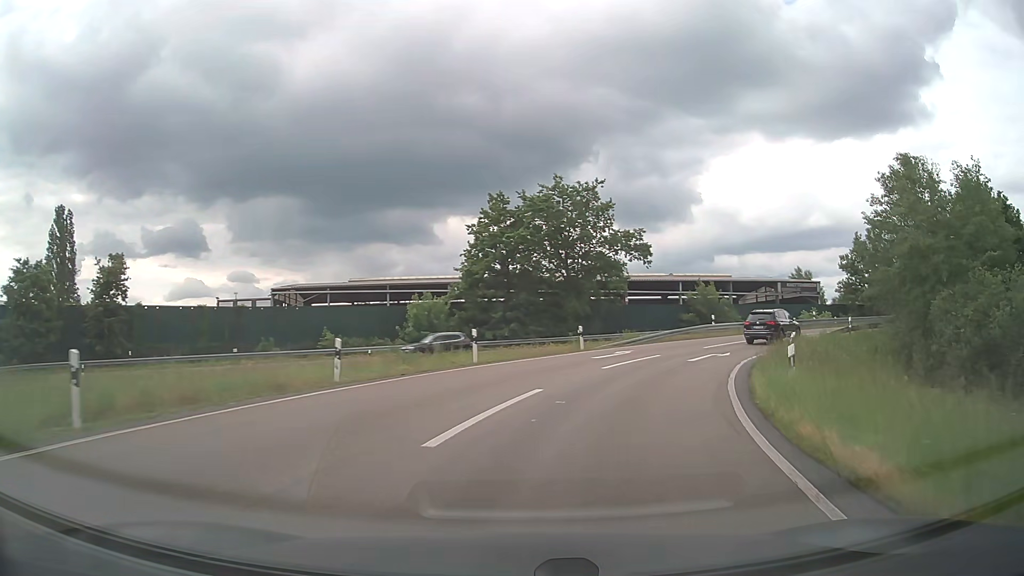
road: motorway_link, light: Day
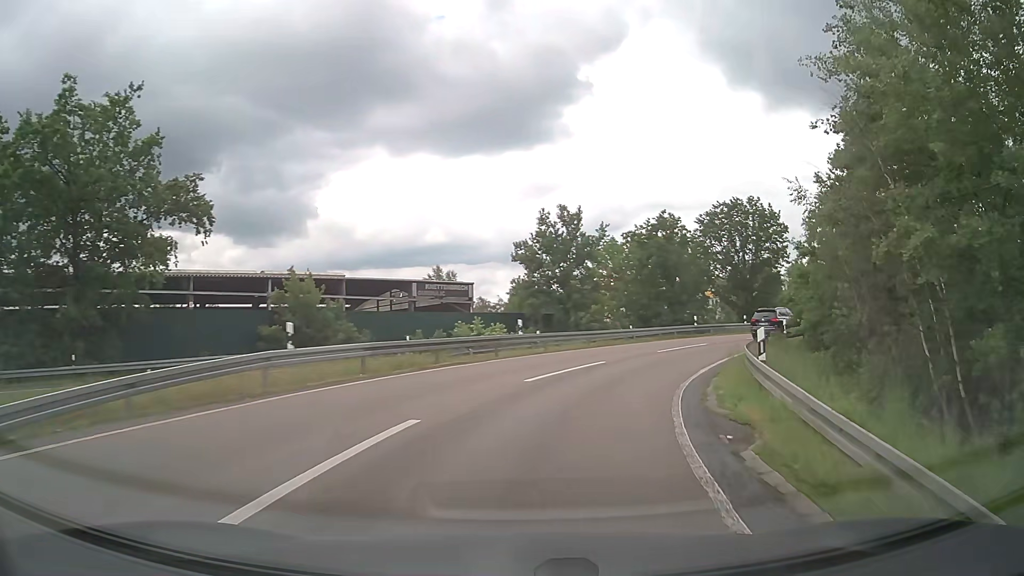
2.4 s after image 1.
(+7.7, +26.3) m; +33°
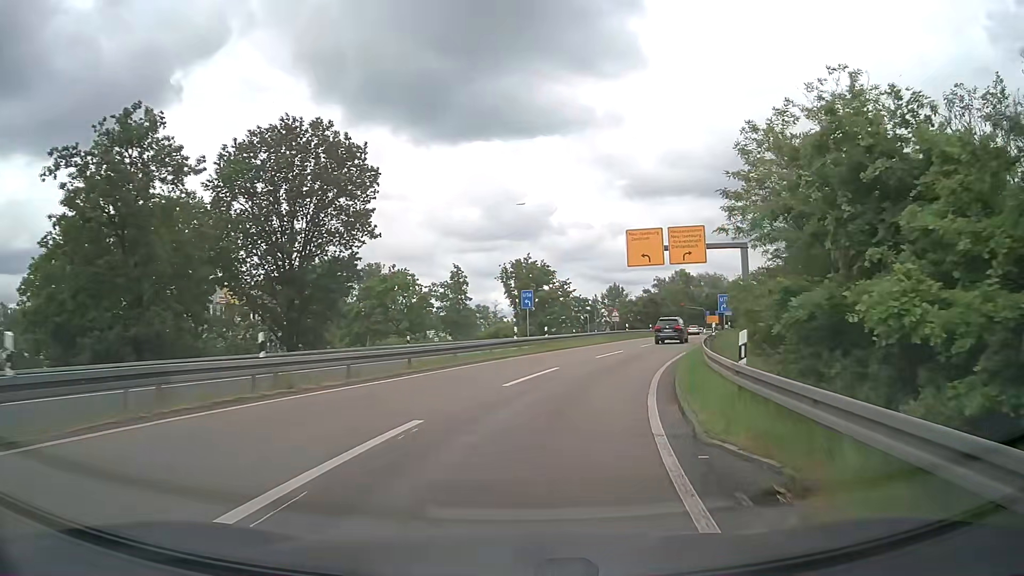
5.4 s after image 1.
(+11.0, +32.2) m; +37°
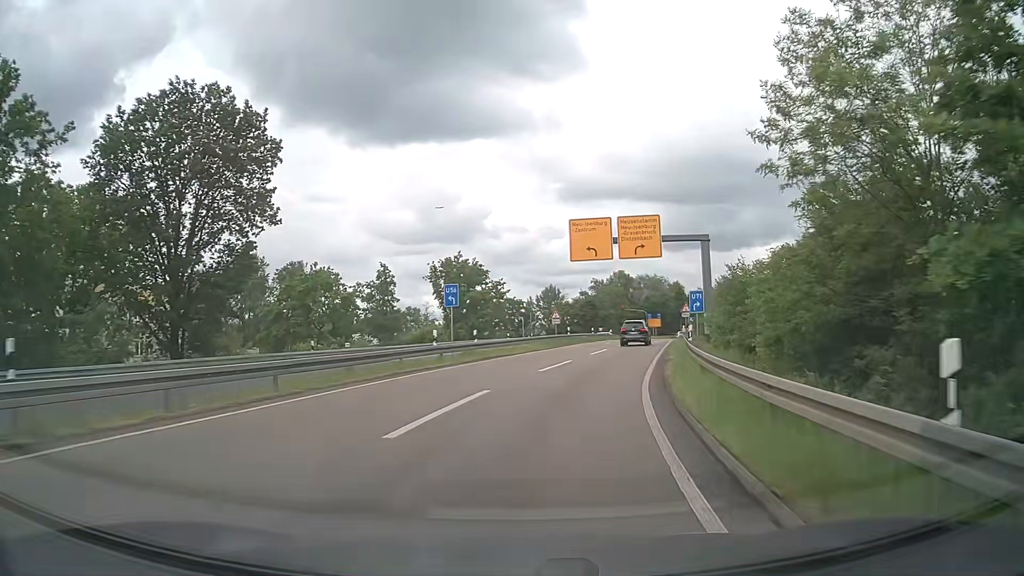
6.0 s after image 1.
(+0.3, +6.9) m; +5°
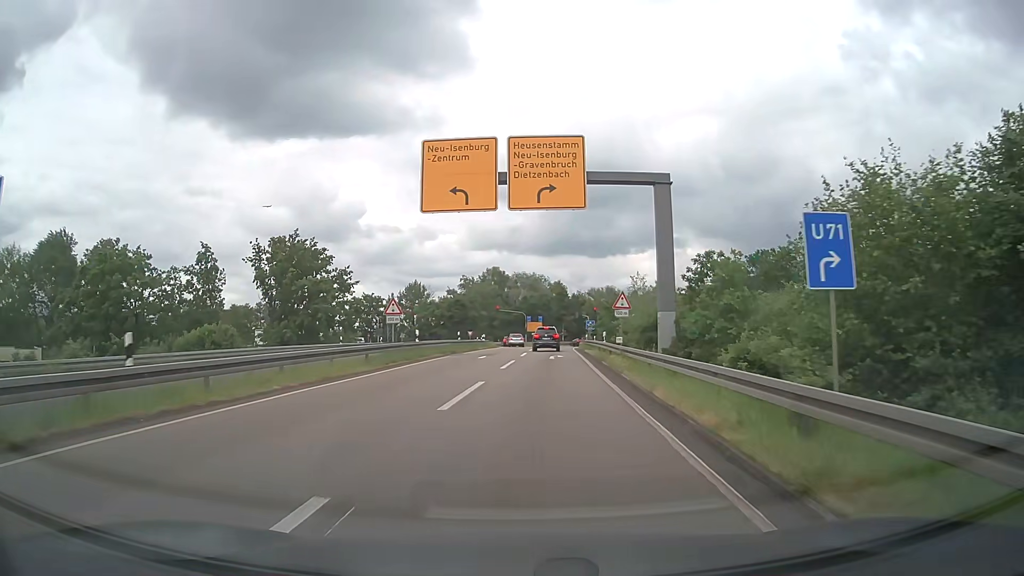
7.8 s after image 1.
(+2.3, +21.1) m; +11°
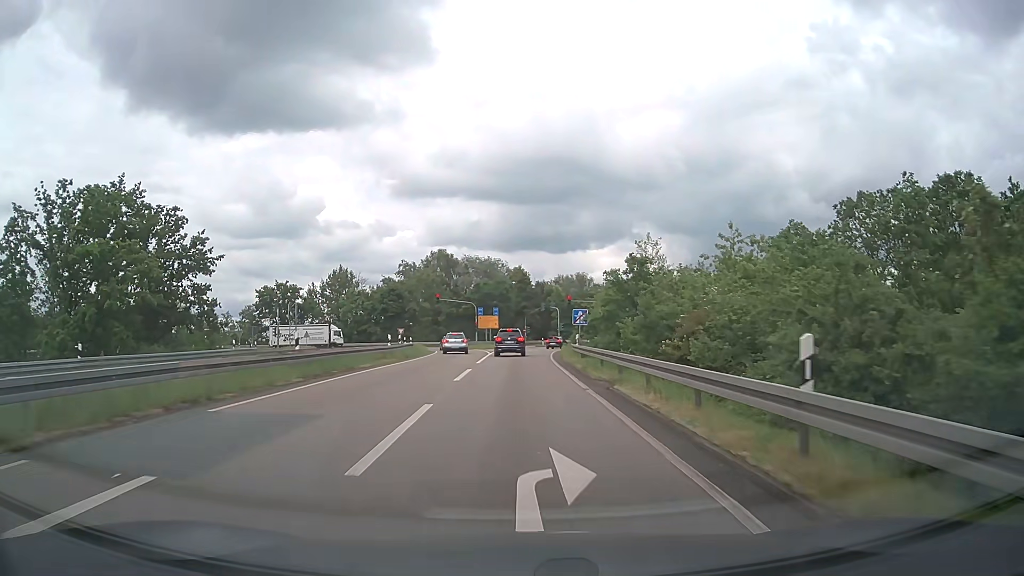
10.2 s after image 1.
(+1.3, +29.0) m; +3°
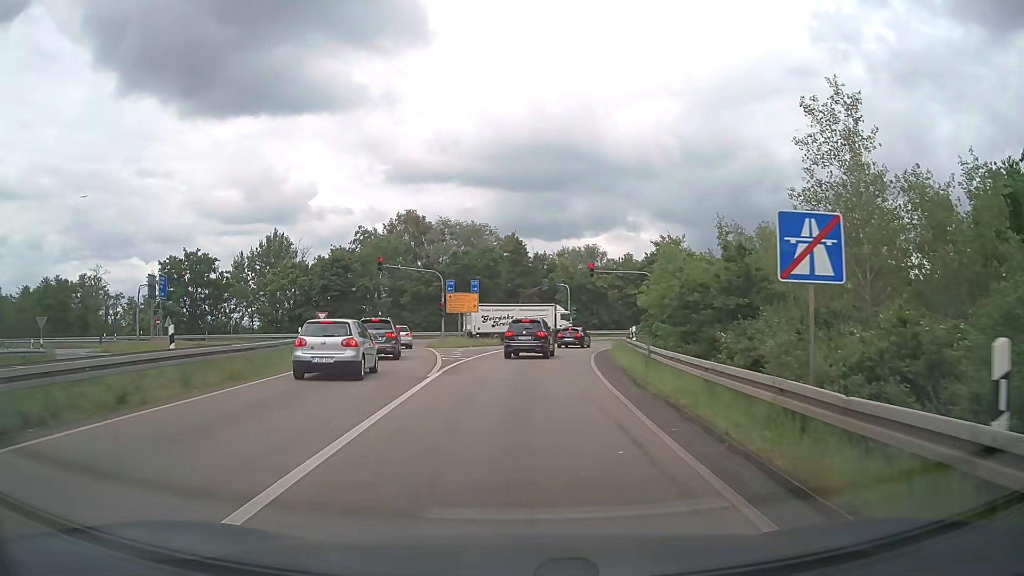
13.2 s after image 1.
(+0.2, +30.6) m; +1°
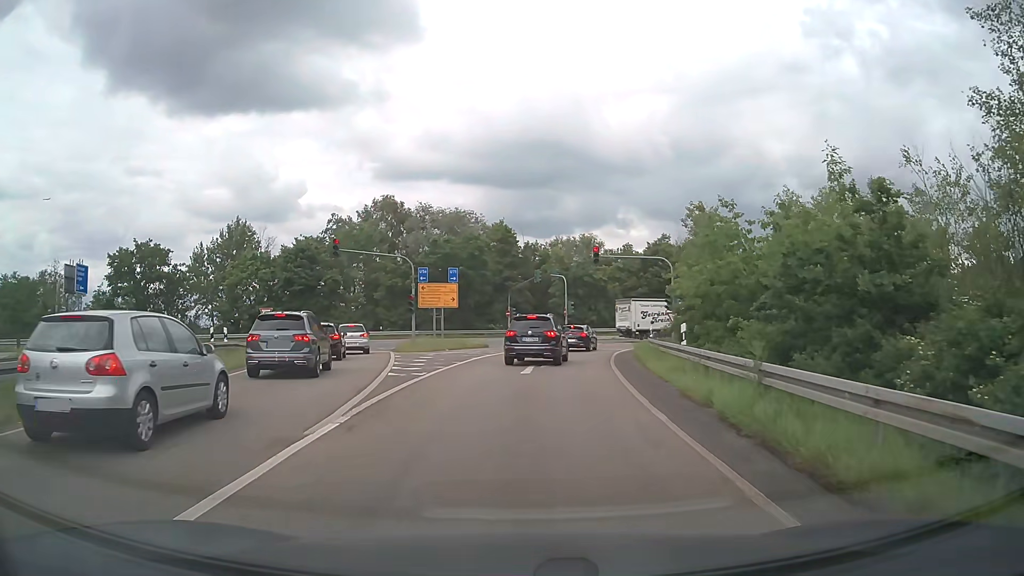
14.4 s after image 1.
(0.0, +9.5) m; +1°
